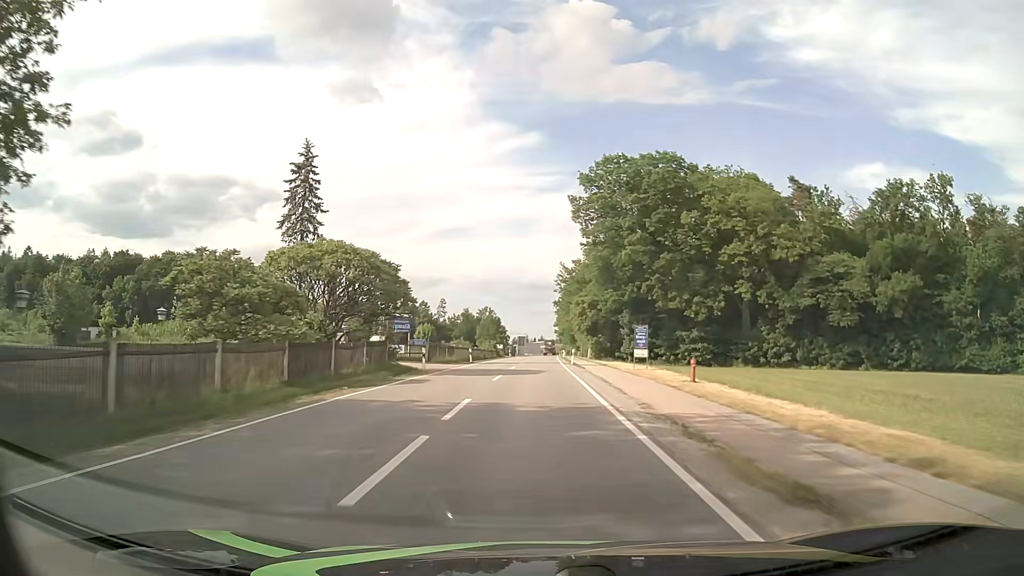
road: tertiary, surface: asphalt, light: Day
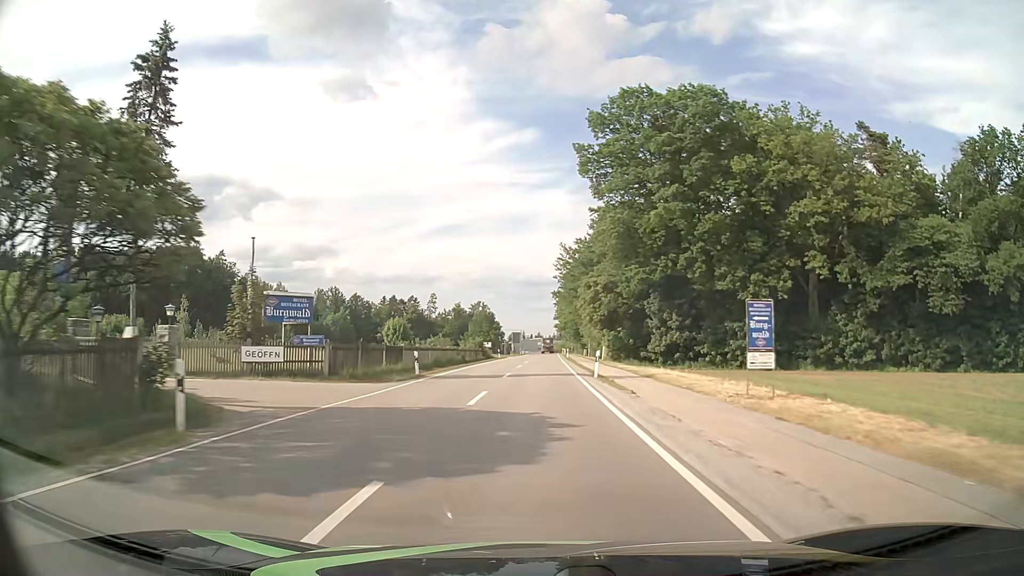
(+0.1, +21.1) m; 0°
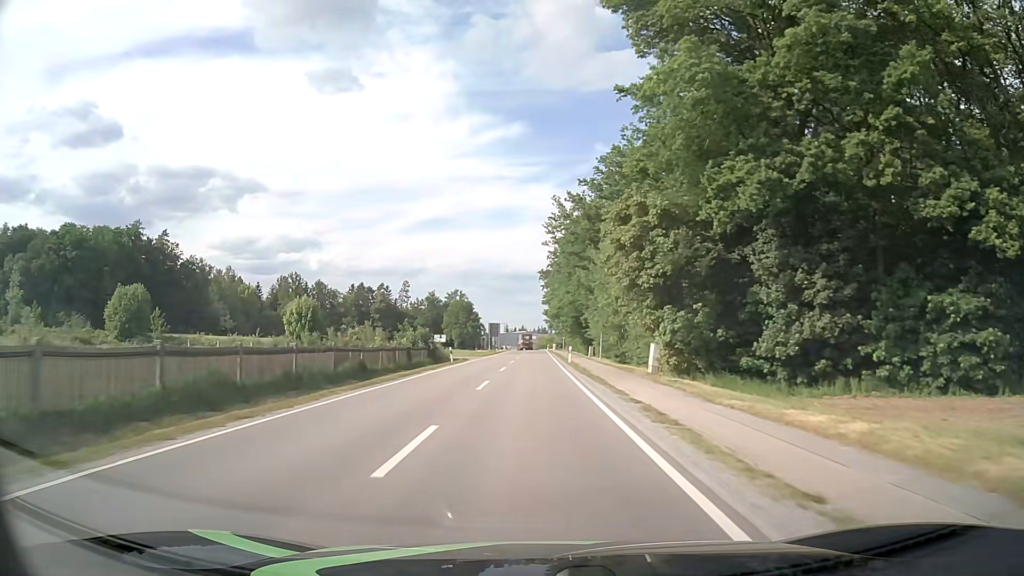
(+0.4, +32.0) m; +1°
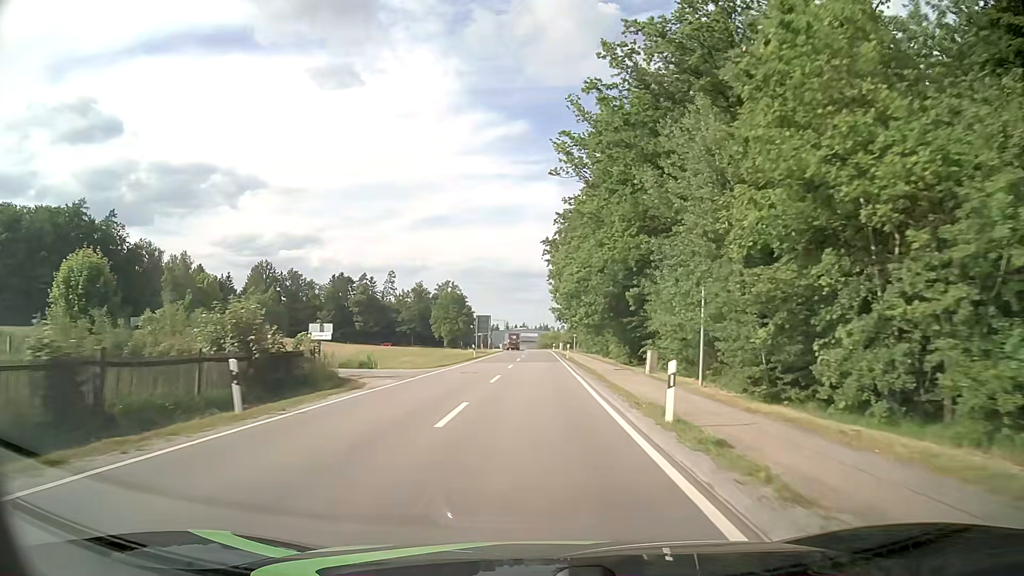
(-0.1, +32.3) m; 0°
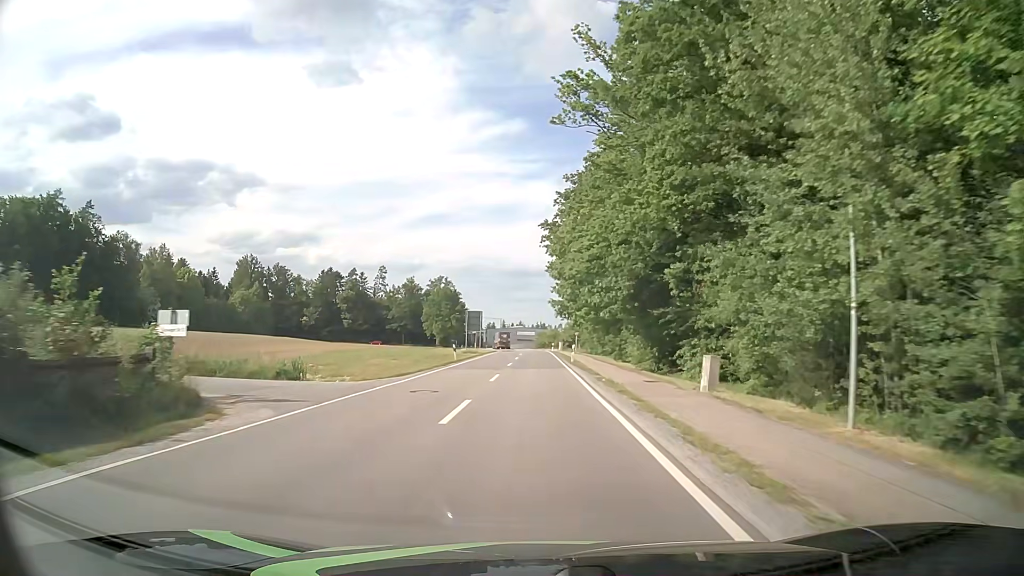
(0.0, +10.8) m; 0°
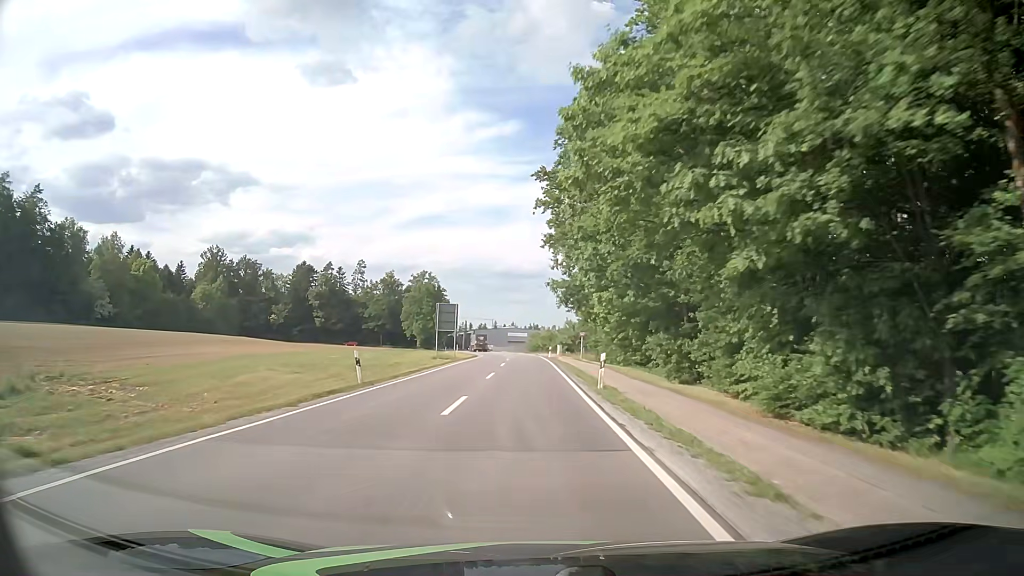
(+0.1, +21.6) m; 0°
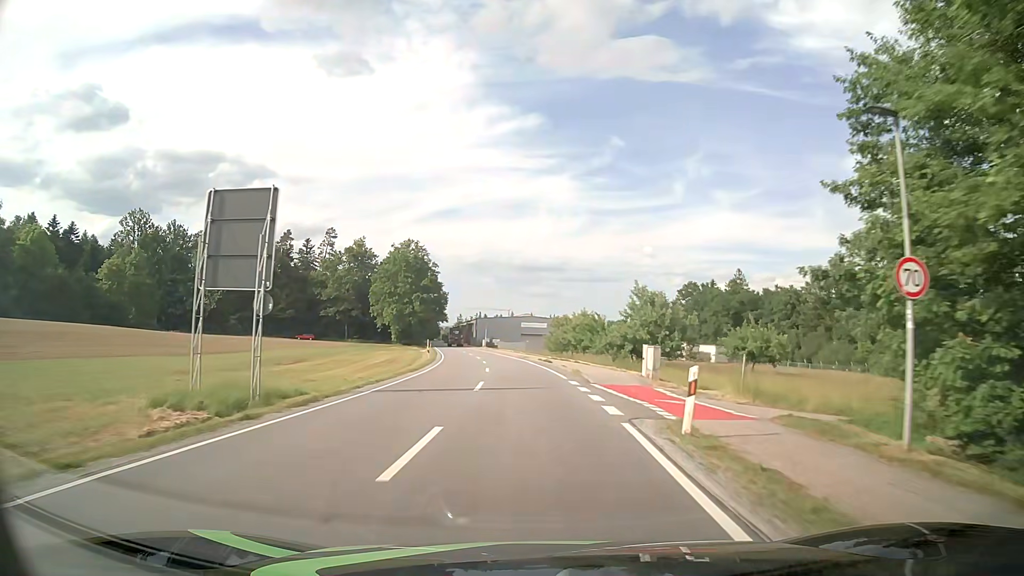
(-0.5, +54.0) m; -2°
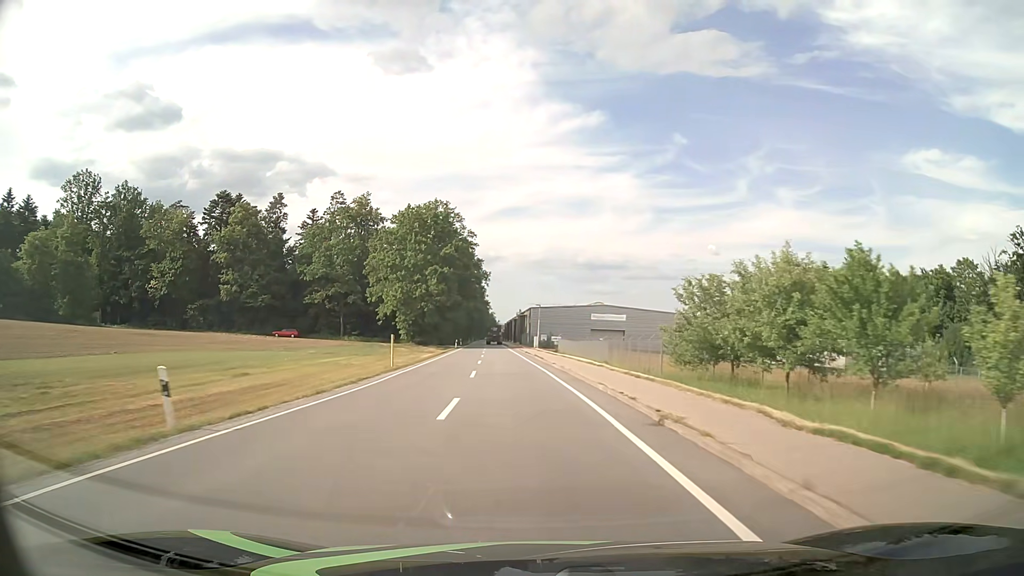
(-1.6, +43.3) m; -5°
(0, +10) (0, +20) (-1, +30) (-2, +40) (-2, +50) (-3, +60) (-4, +70) (-4, +80) (-5, +90) (-6, +100) m
